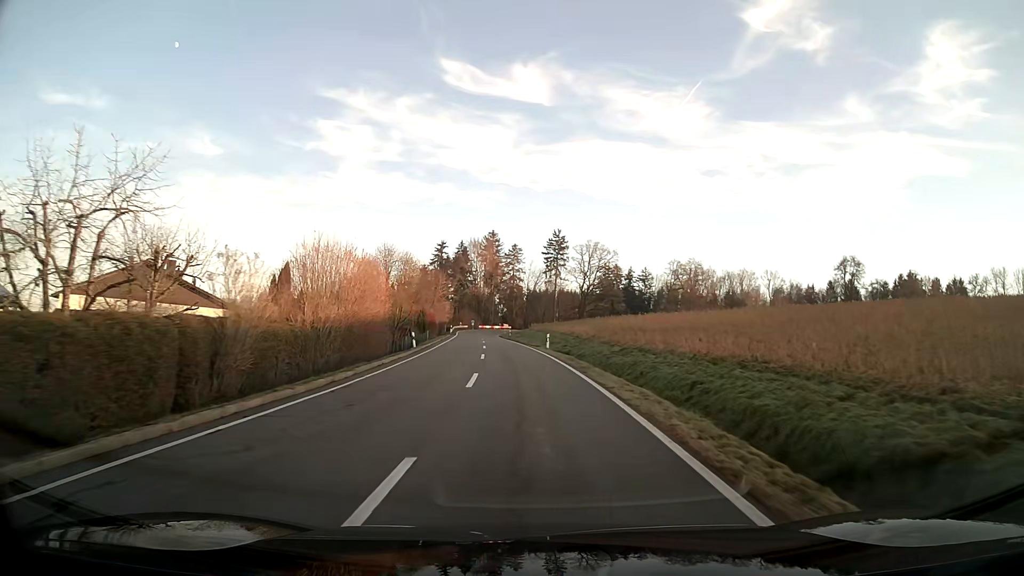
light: Day
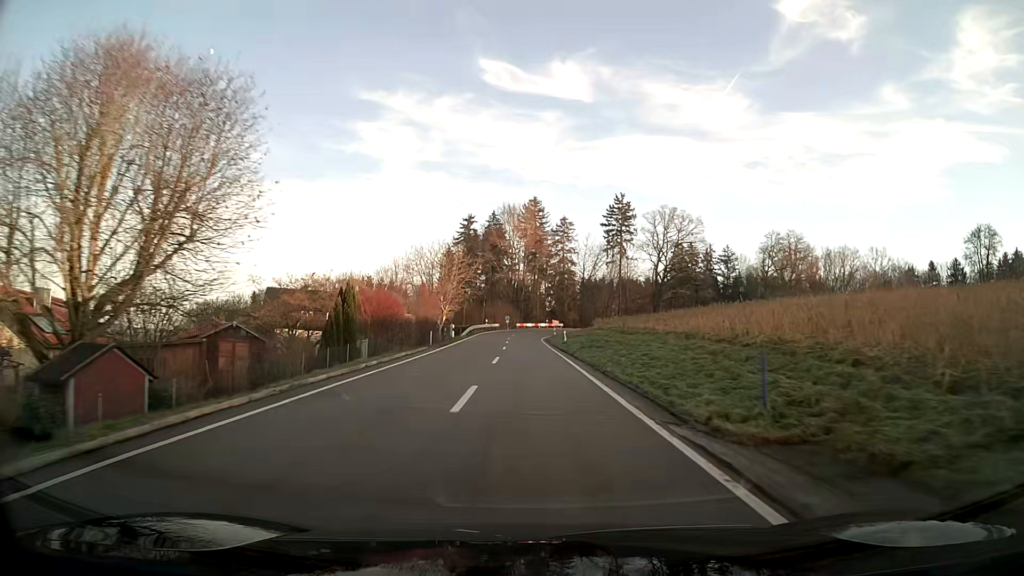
(-1.6, +41.6) m; -4°
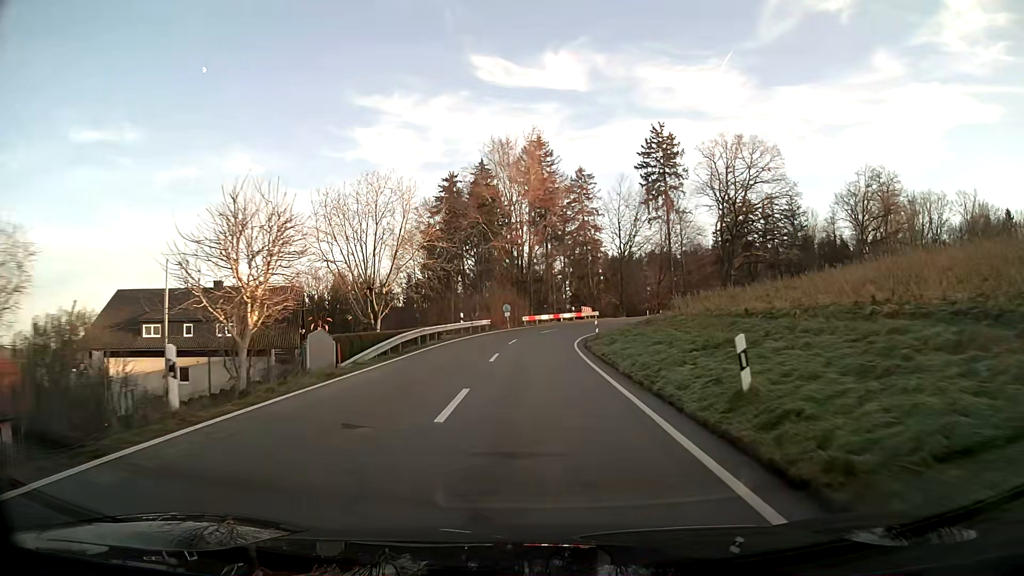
(-0.4, +37.6) m; -1°
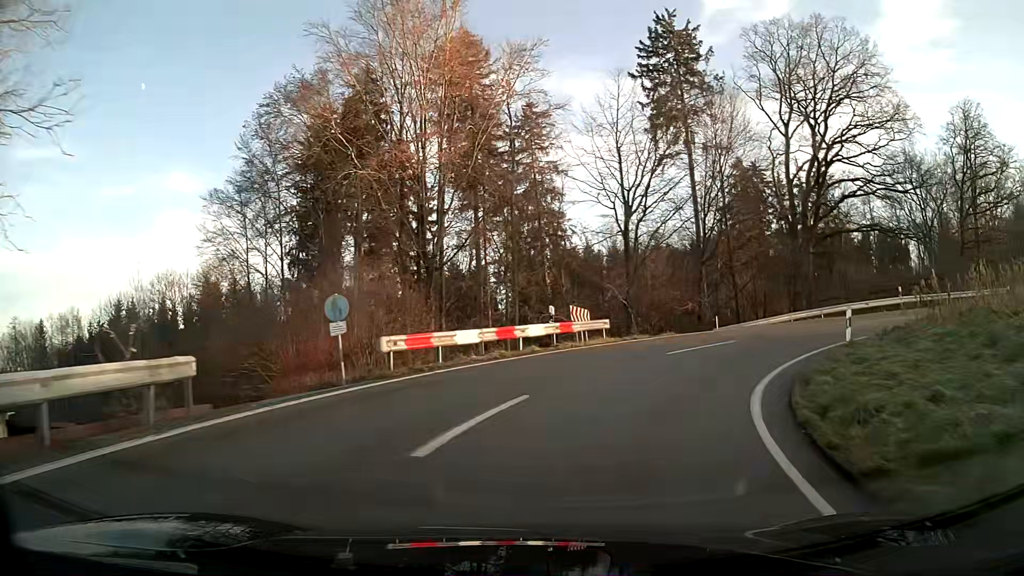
(+1.0, +37.9) m; +9°
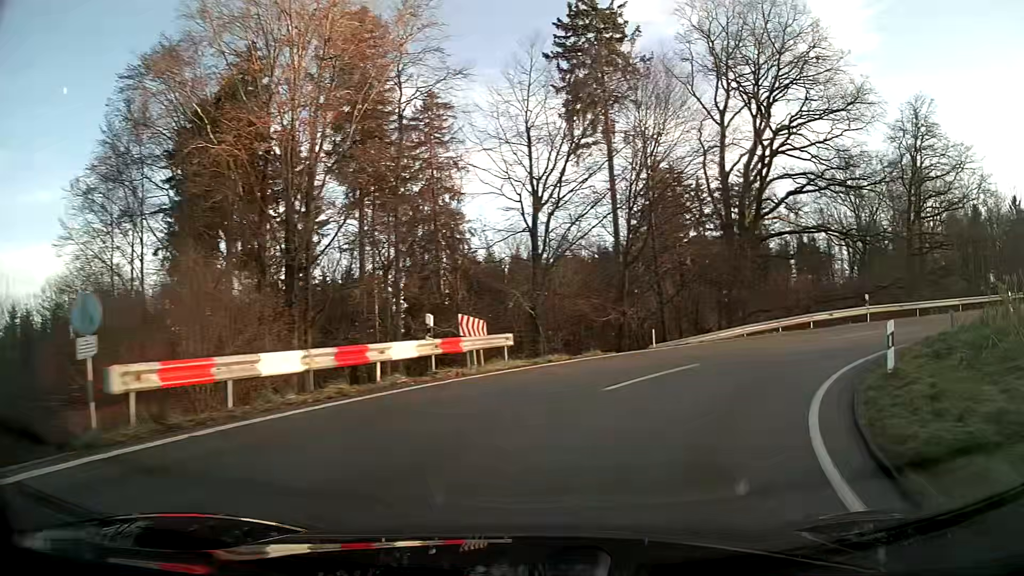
(+0.5, +6.4) m; +9°
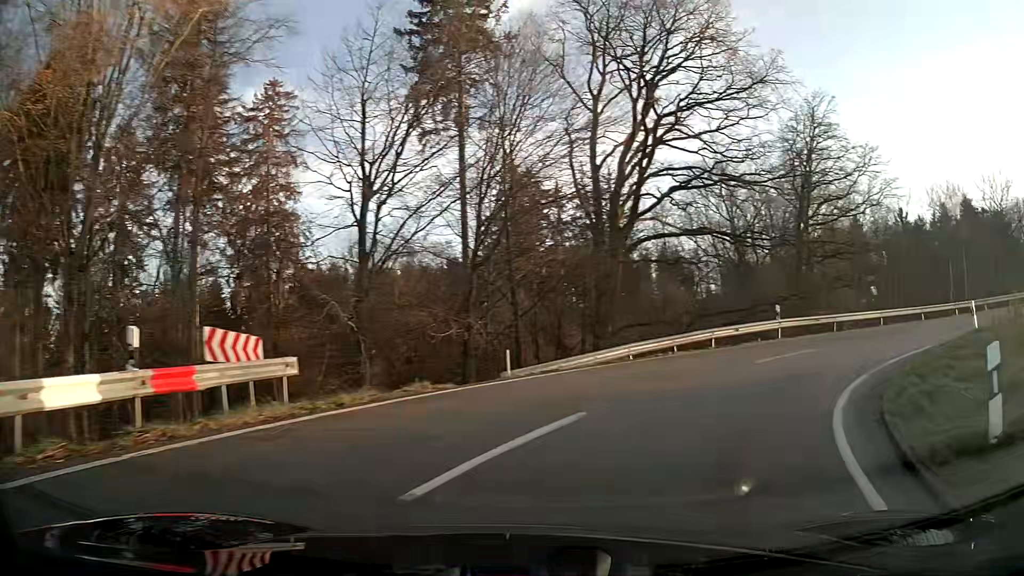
(+0.7, +6.0) m; +15°
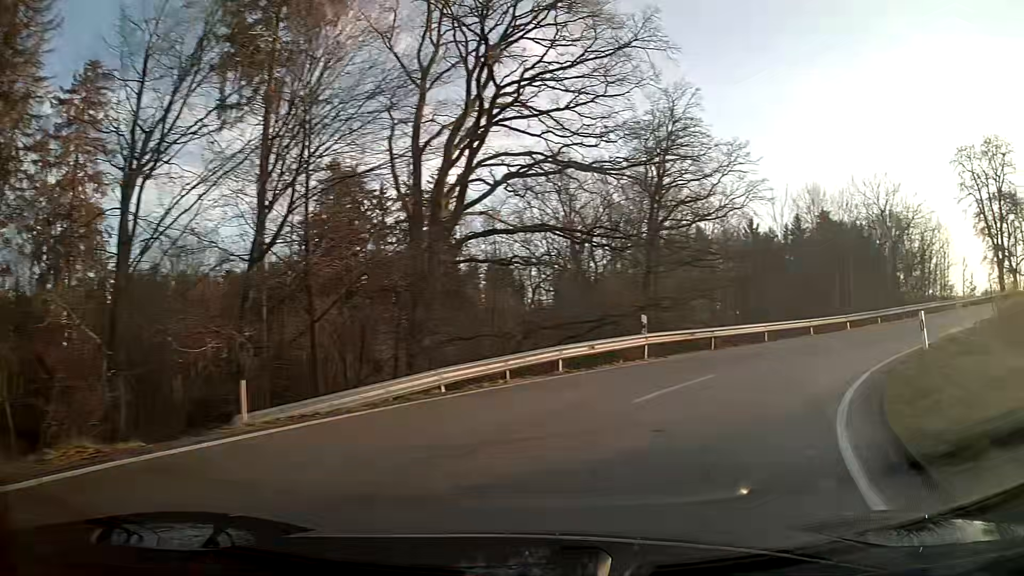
(+0.8, +5.8) m; +16°
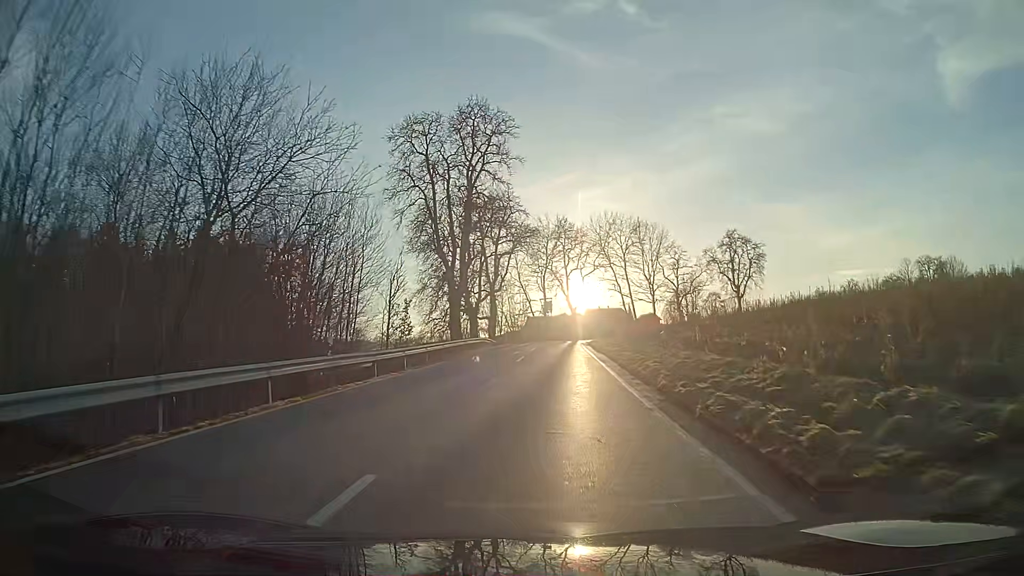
(+16.1, +27.0) m; +46°
(0, +10) (0, +20) (+1, +30) (+1, +40) (+2, +50) (+3, +60) (+6, +69) (+11, +78) (+18, +85) (+27, +90) m
